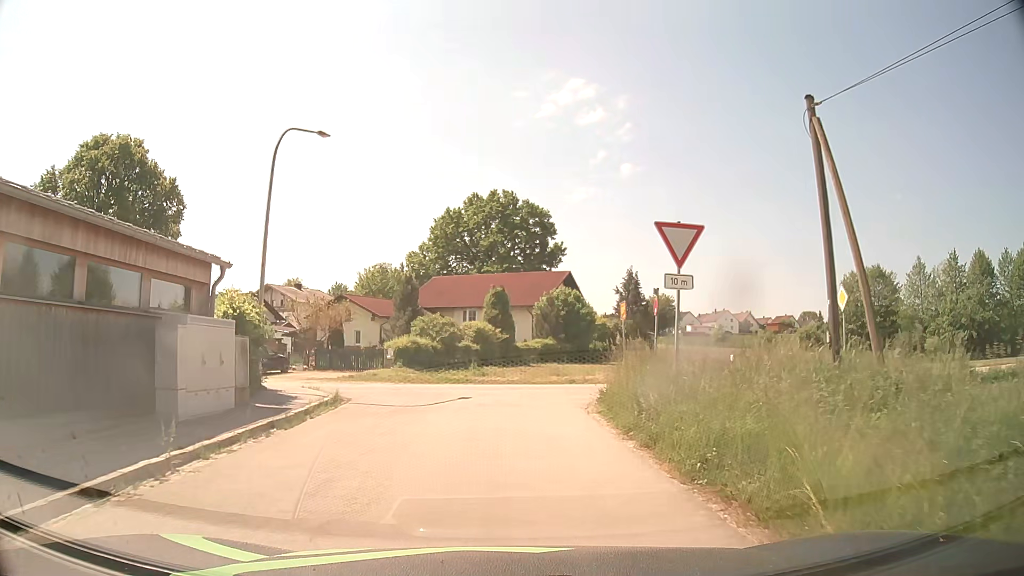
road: residential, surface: asphalt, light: Day
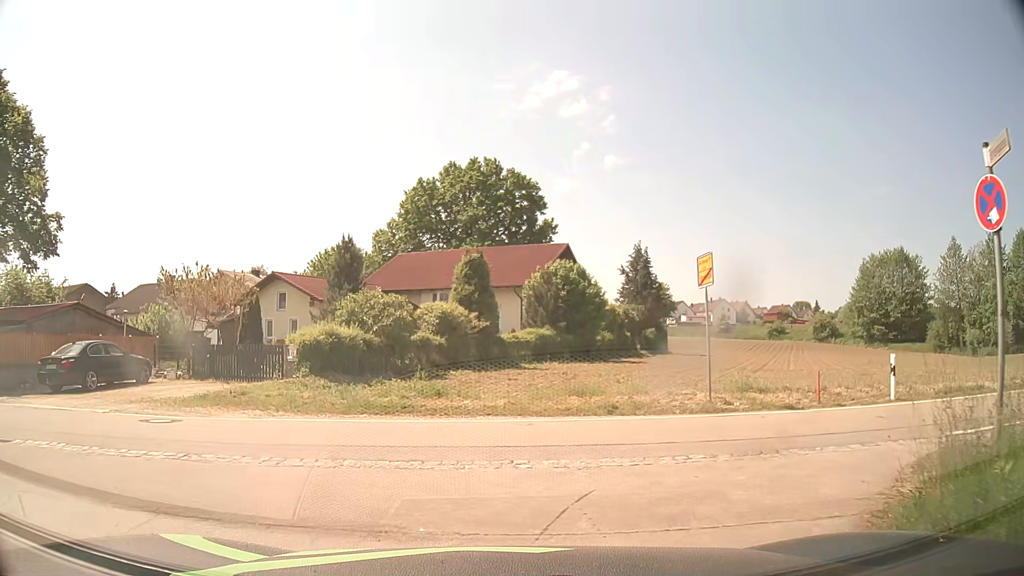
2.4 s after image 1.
(+0.2, +12.8) m; +2°
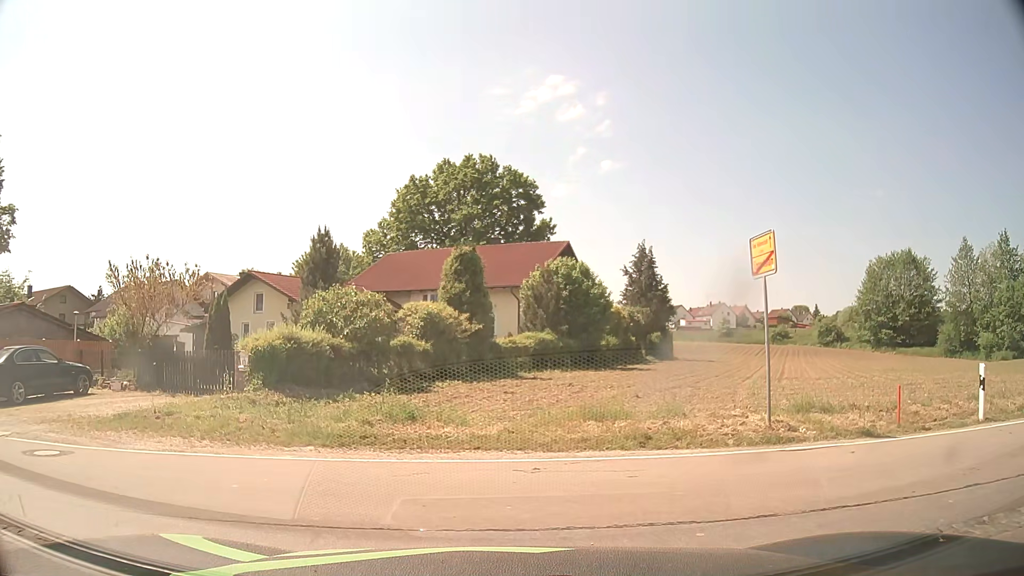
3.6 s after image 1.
(0.0, +3.3) m; 0°
